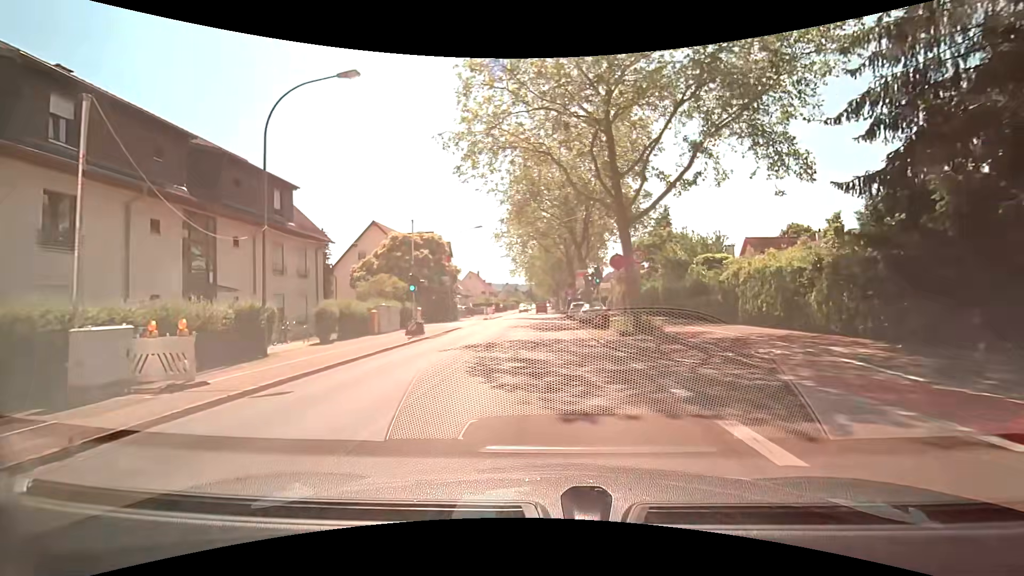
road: secondary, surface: asphalt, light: Day
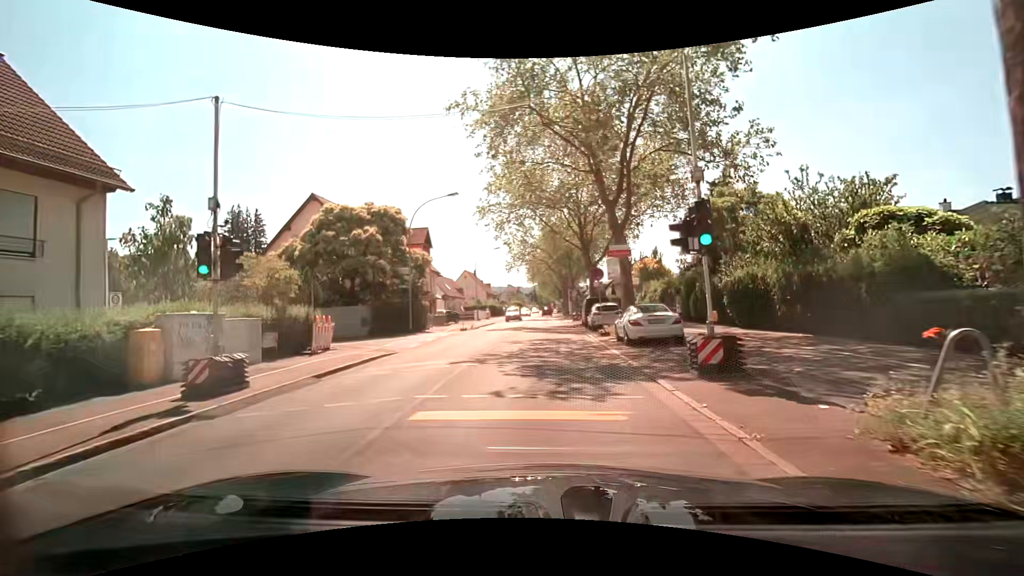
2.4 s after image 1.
(-0.1, +16.3) m; -1°
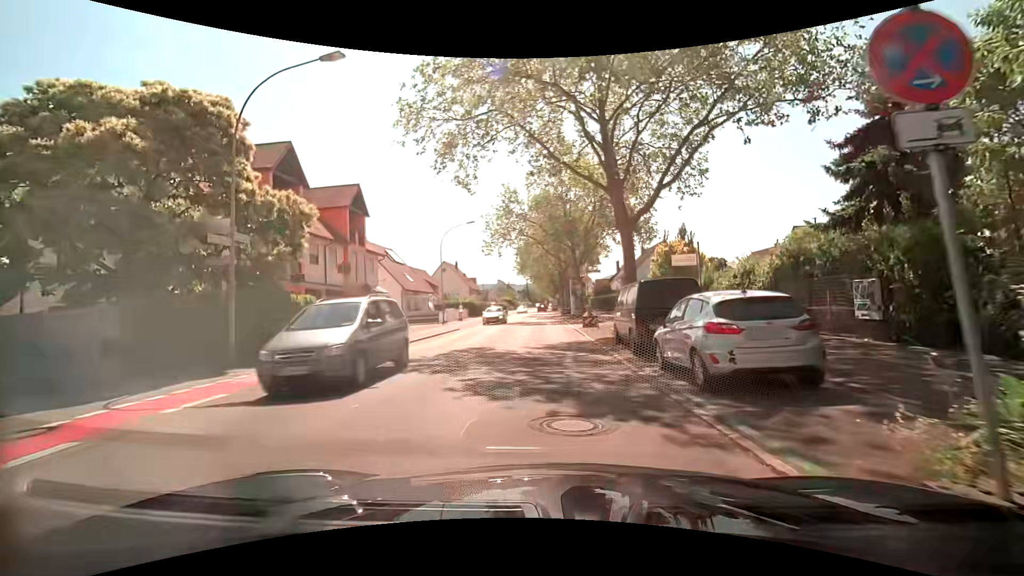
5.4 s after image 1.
(+0.3, +19.2) m; +1°
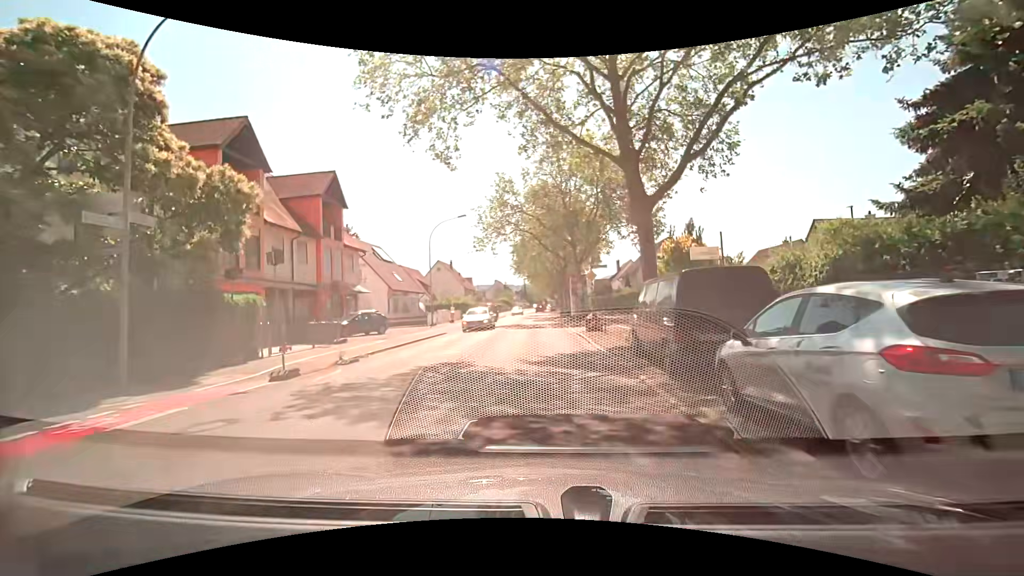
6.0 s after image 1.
(0.0, +3.9) m; +1°
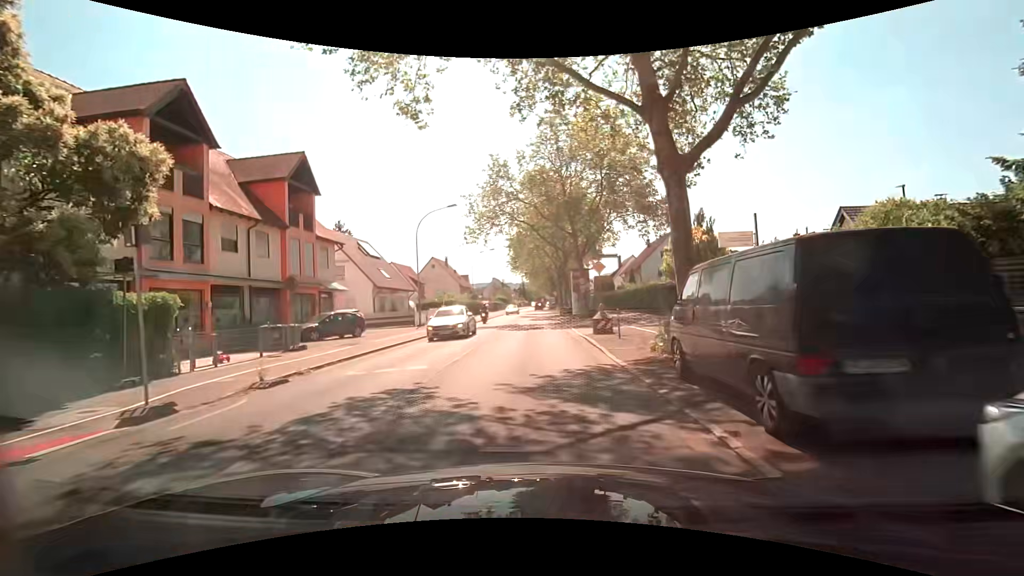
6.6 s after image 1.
(0.0, +4.0) m; 0°
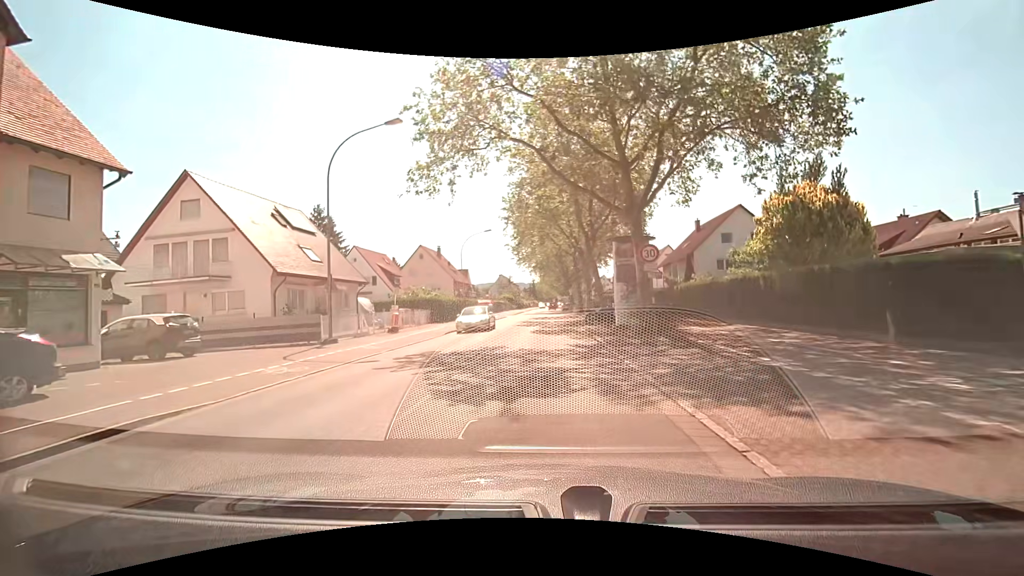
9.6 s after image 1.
(-0.3, +18.9) m; -1°
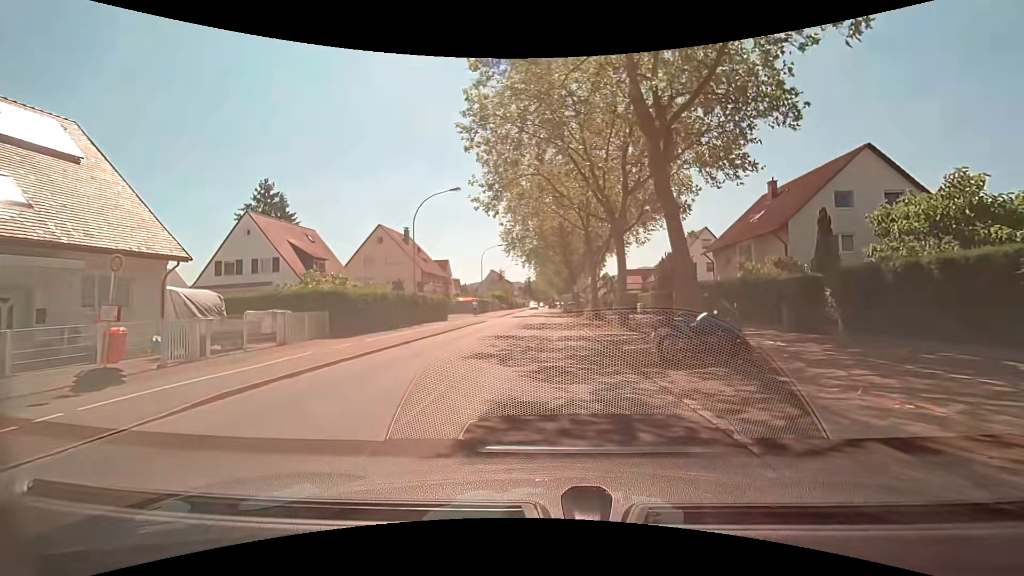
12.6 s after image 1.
(-0.1, +19.7) m; 0°
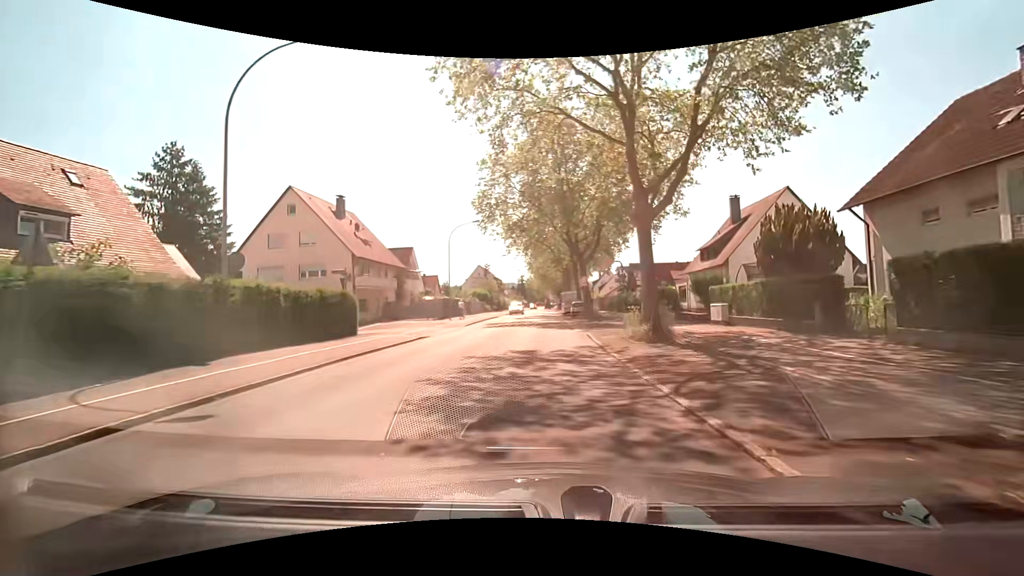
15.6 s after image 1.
(-0.1, +21.3) m; 0°
(0, +10) (0, +20) (0, +30) (0, +40) (0, +50) (0, +60) (0, +70) (0, +80) (0, +90) (0, +100) m
